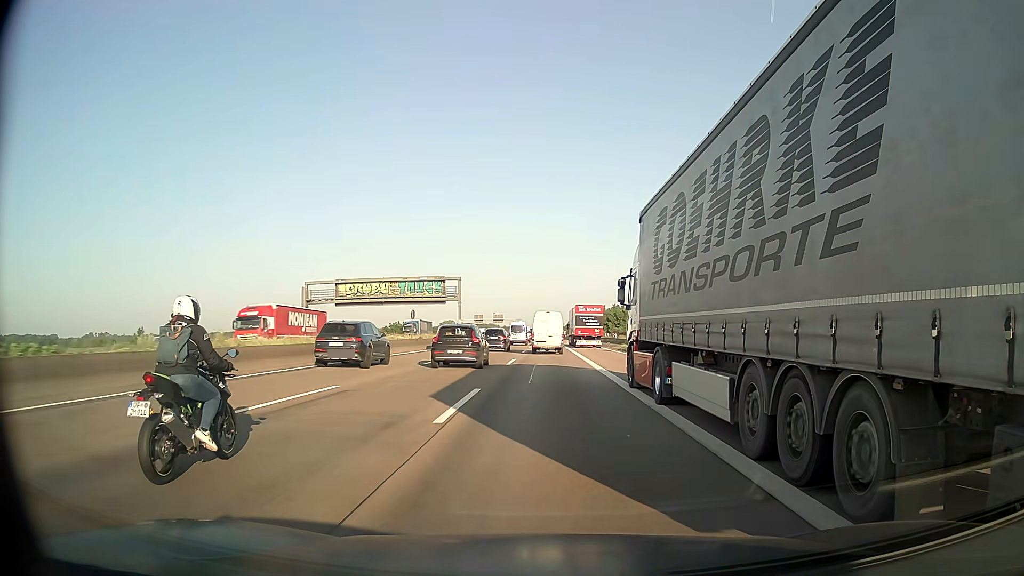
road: motorway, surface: asphalt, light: Day
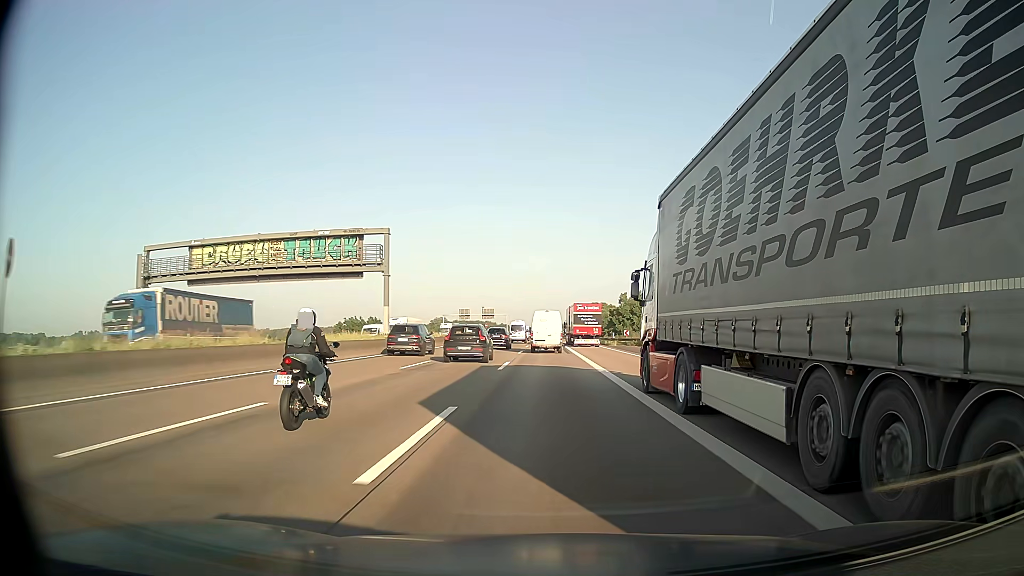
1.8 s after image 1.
(+0.1, +40.5) m; 0°
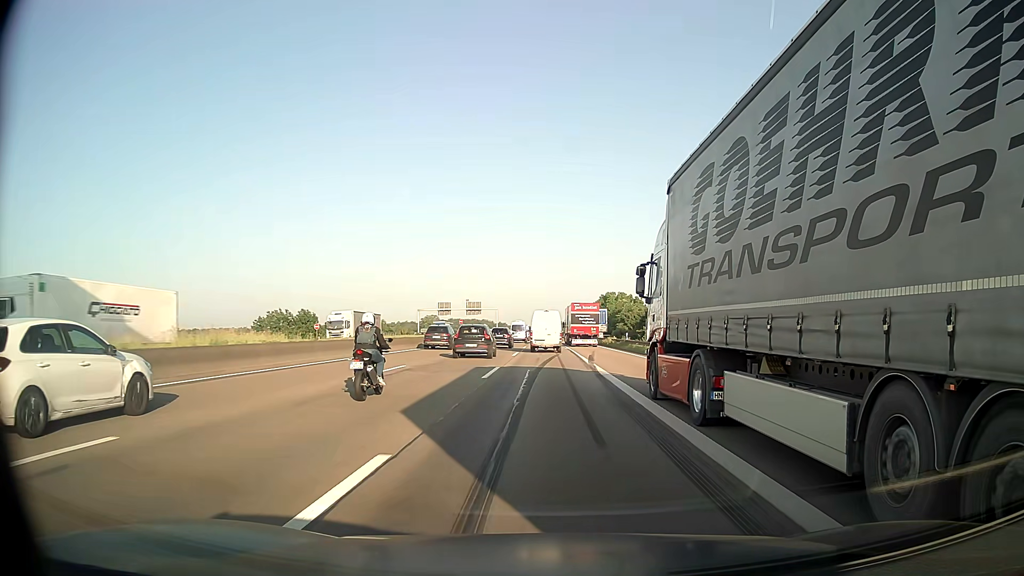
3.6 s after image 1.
(0.0, +40.8) m; 0°
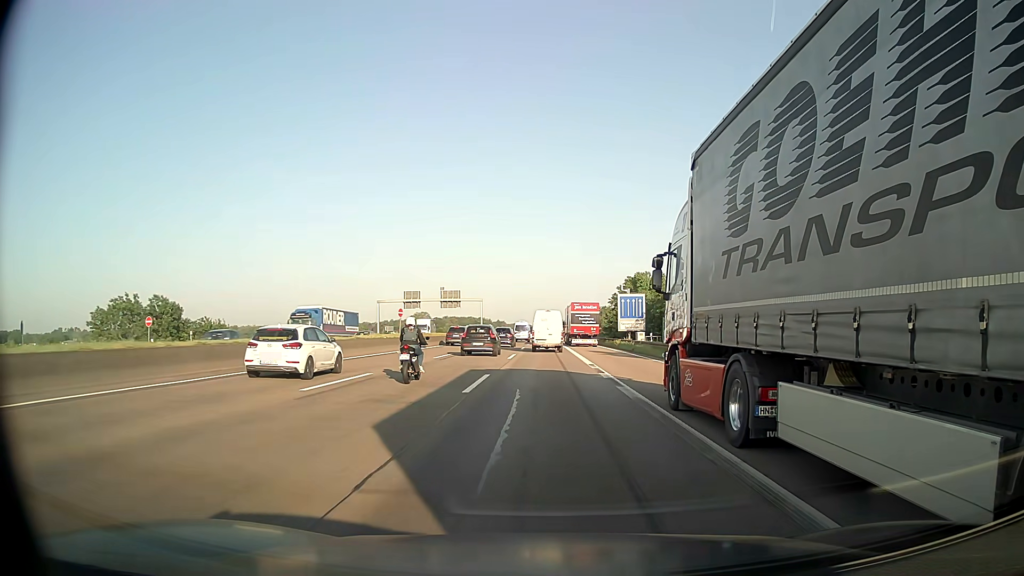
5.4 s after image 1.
(-0.1, +41.1) m; 0°
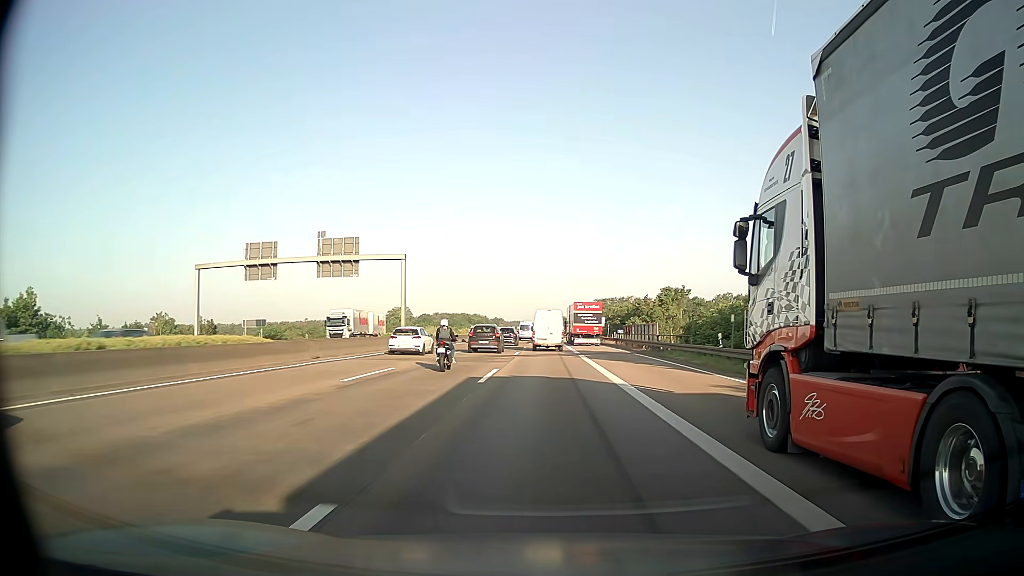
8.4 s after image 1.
(-0.3, +69.6) m; 0°
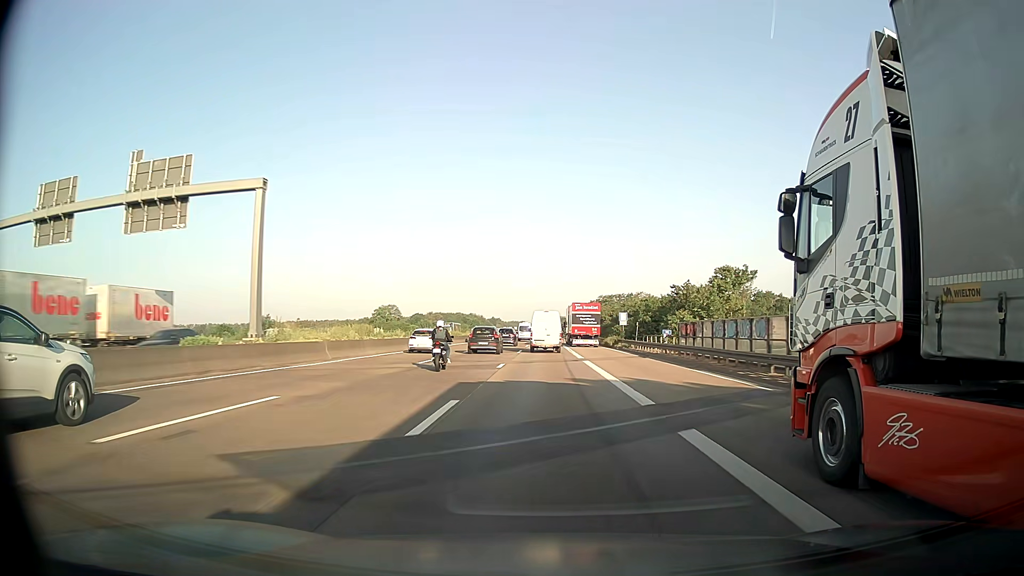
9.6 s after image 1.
(0.0, +28.4) m; 0°
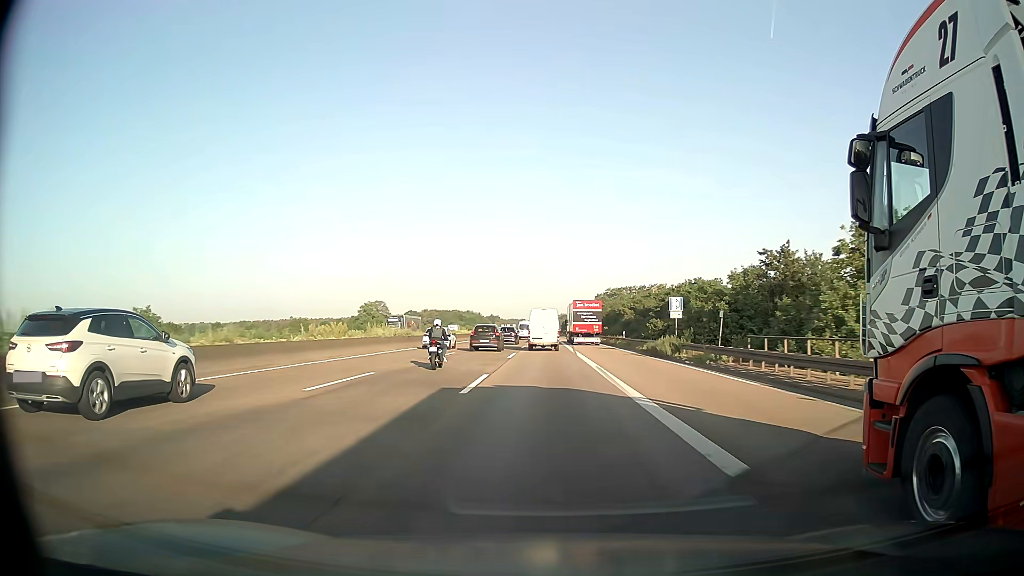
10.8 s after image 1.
(0.0, +28.7) m; 0°
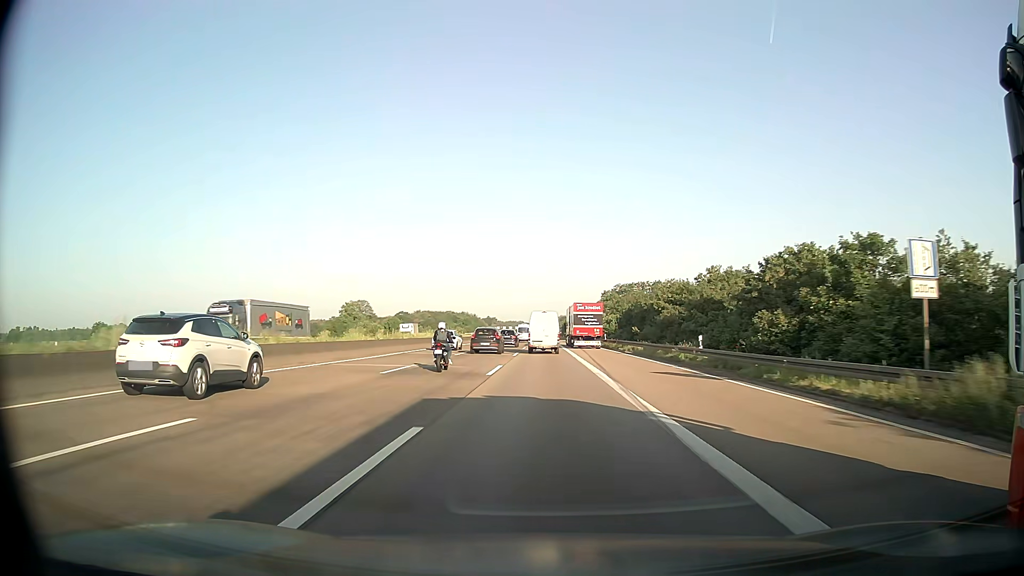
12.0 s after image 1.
(0.0, +29.0) m; 0°
(0, +10) (0, +20) (0, +30) (0, +40) (0, +50) (0, +60) (0, +70) (0, +80) (0, +90) (-1, +100) m
